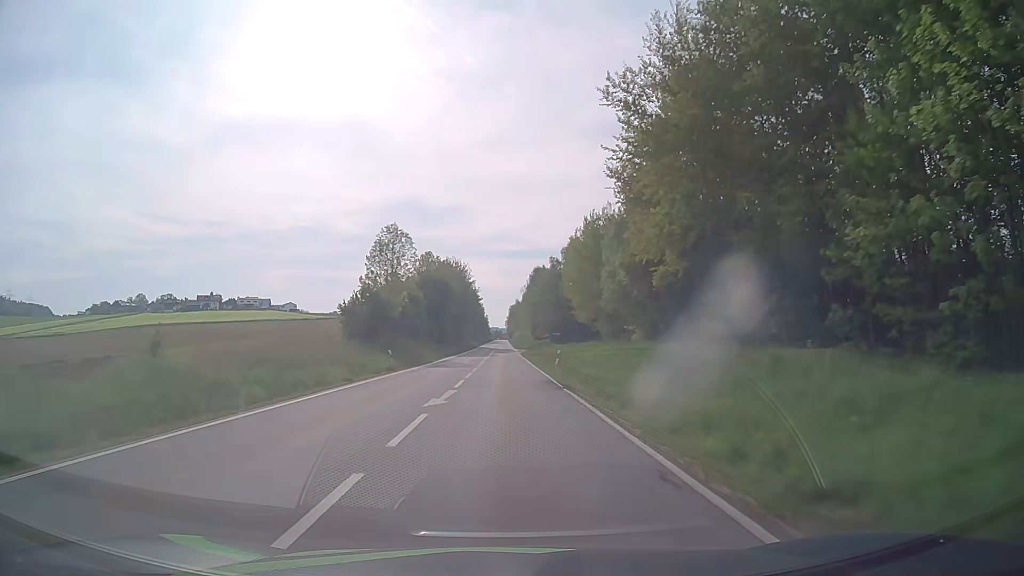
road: secondary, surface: asphalt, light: Day
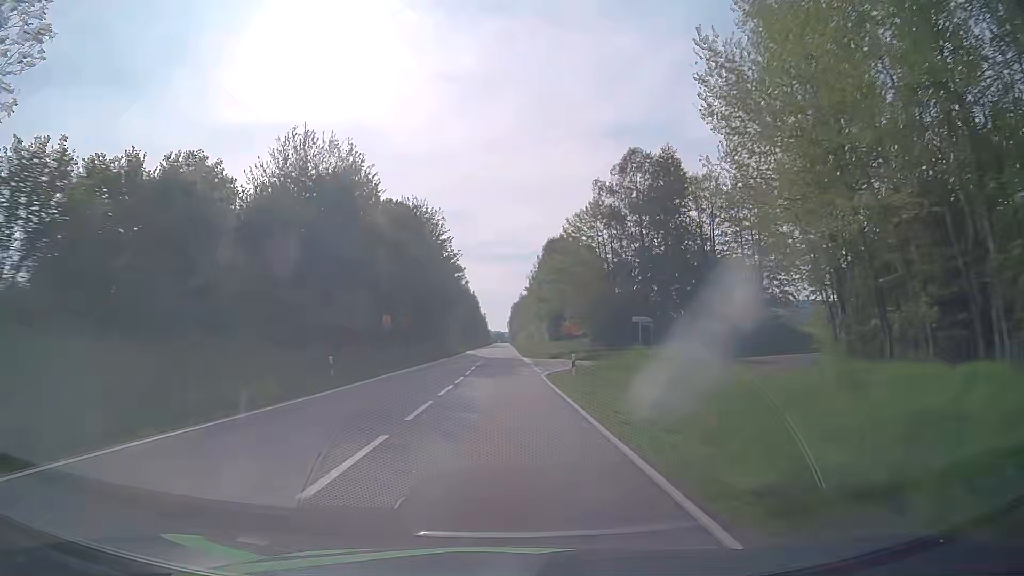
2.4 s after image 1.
(0.0, +56.9) m; 0°
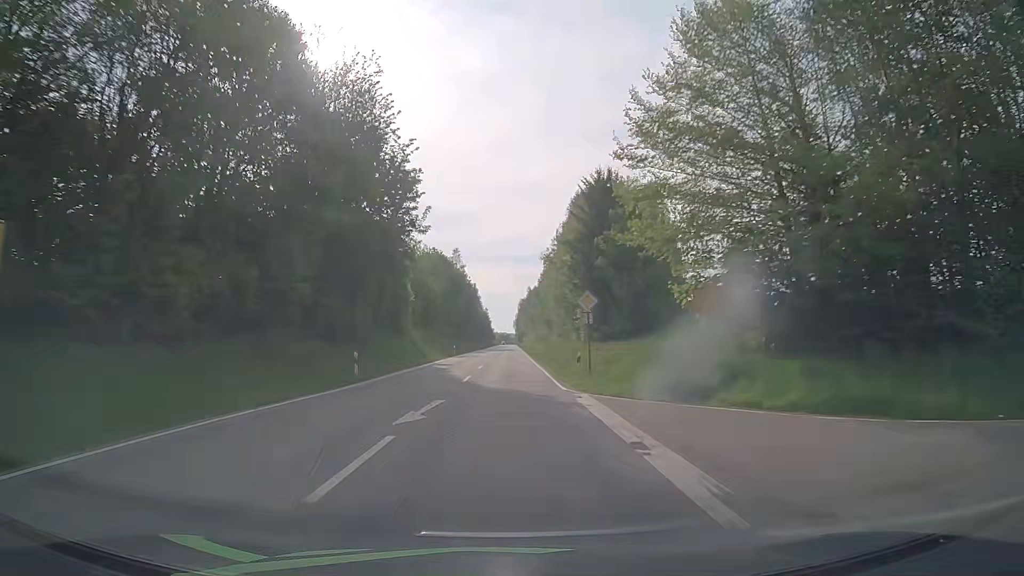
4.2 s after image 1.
(-0.2, +42.6) m; -1°
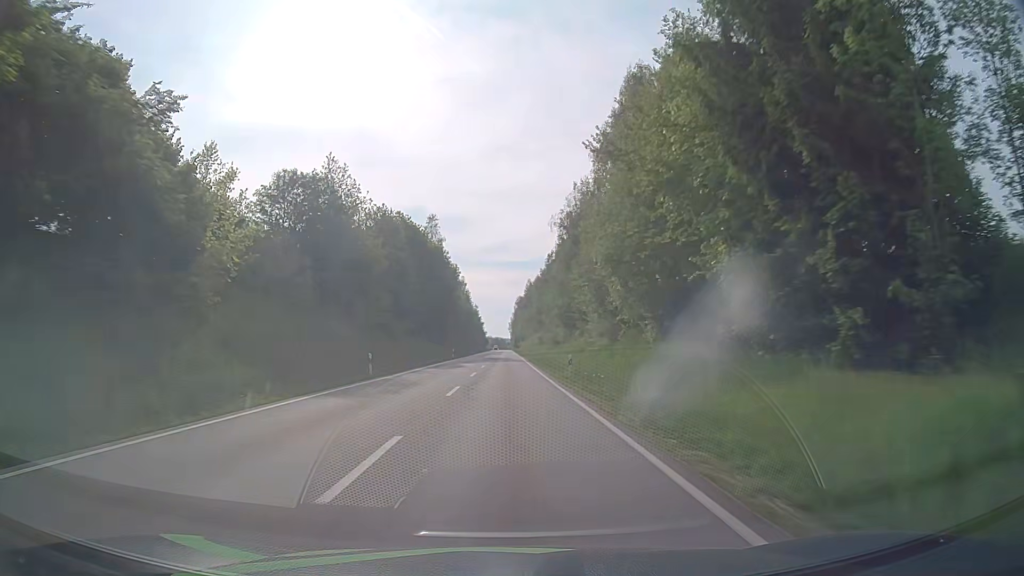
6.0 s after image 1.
(+0.2, +42.5) m; +1°
